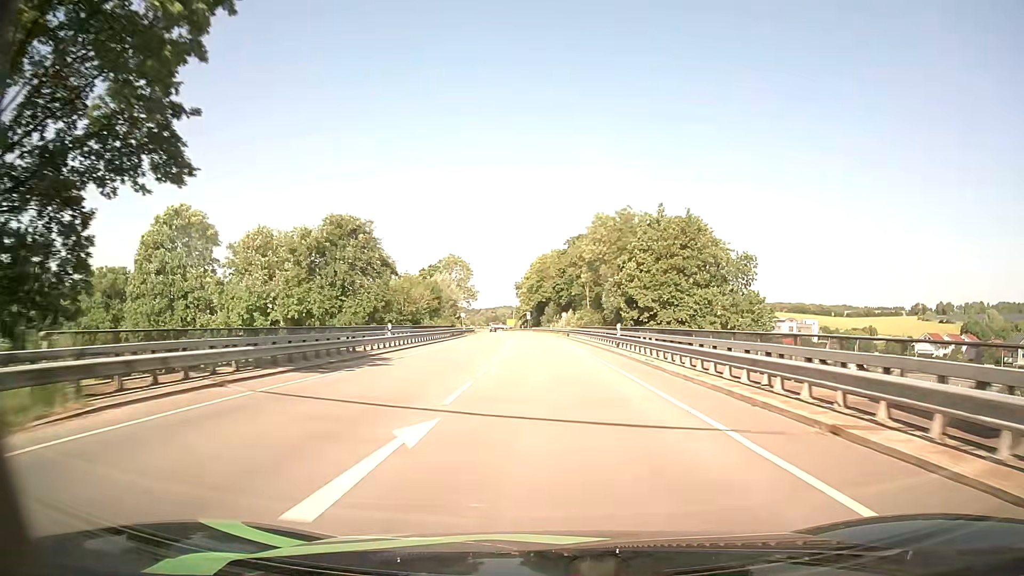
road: primary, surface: asphalt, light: Day
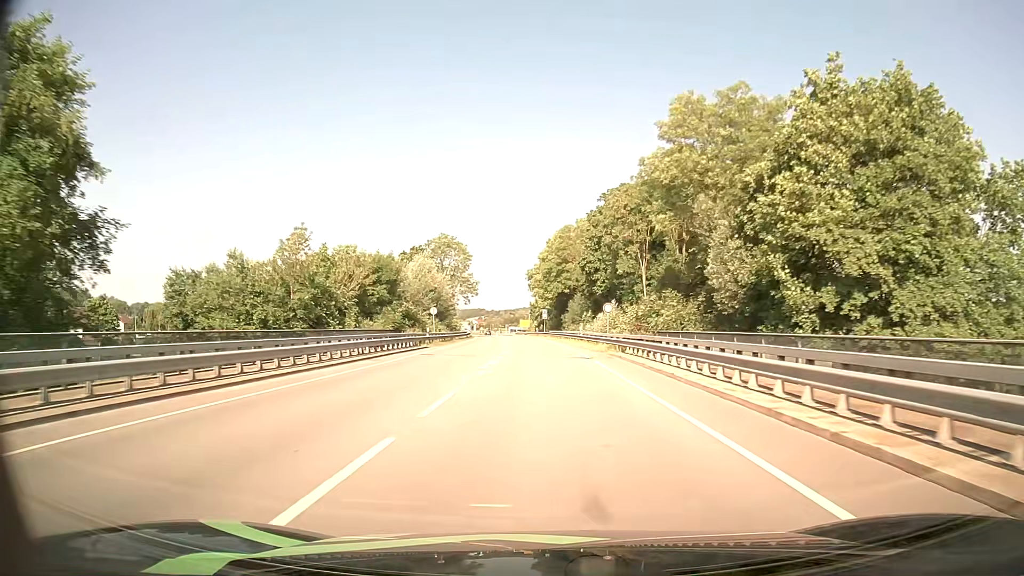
(-0.5, +37.1) m; -2°
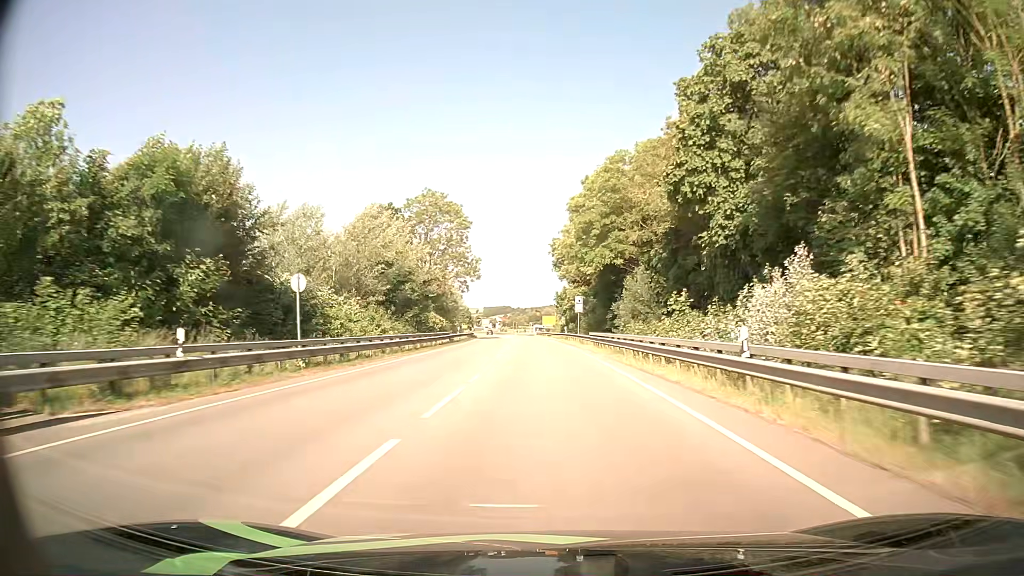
(-0.7, +36.1) m; -2°
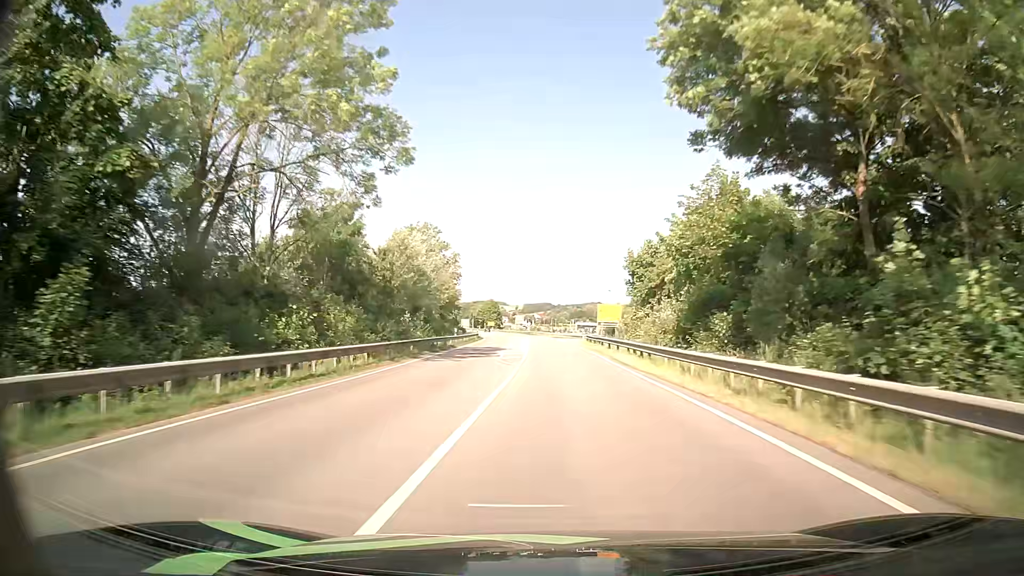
(-1.6, +58.2) m; -3°
